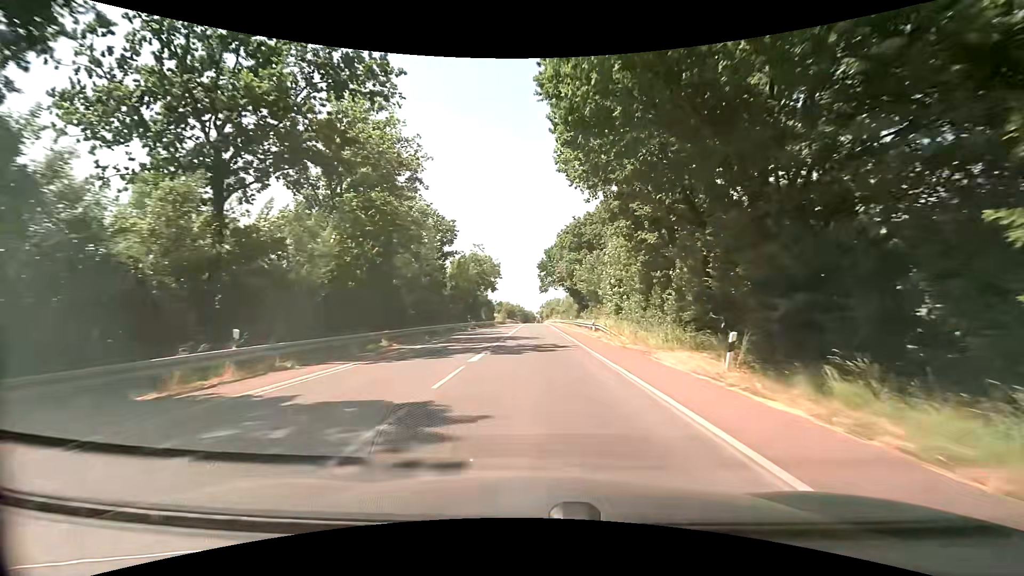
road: secondary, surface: asphalt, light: Day
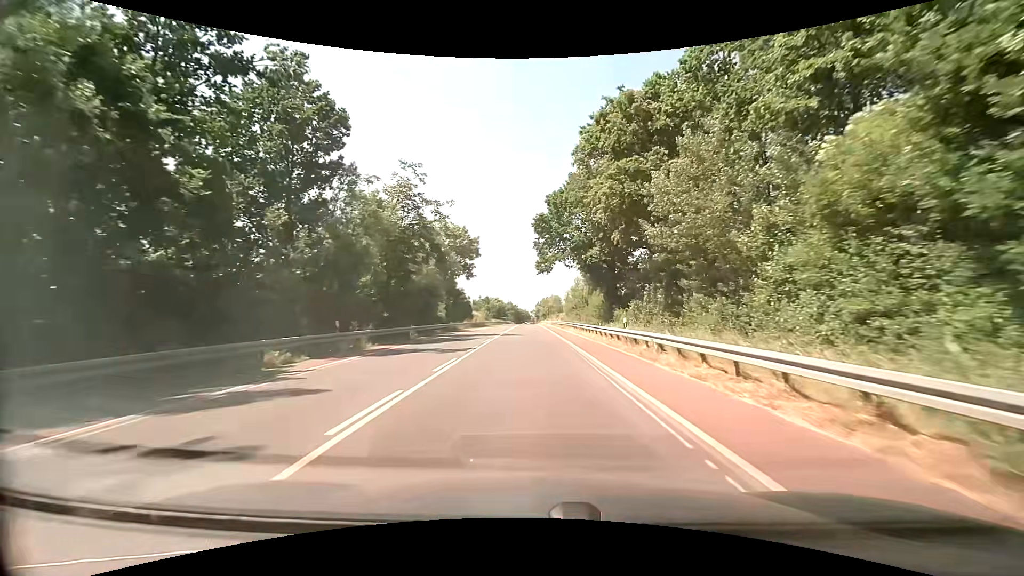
(-0.2, +40.3) m; 0°
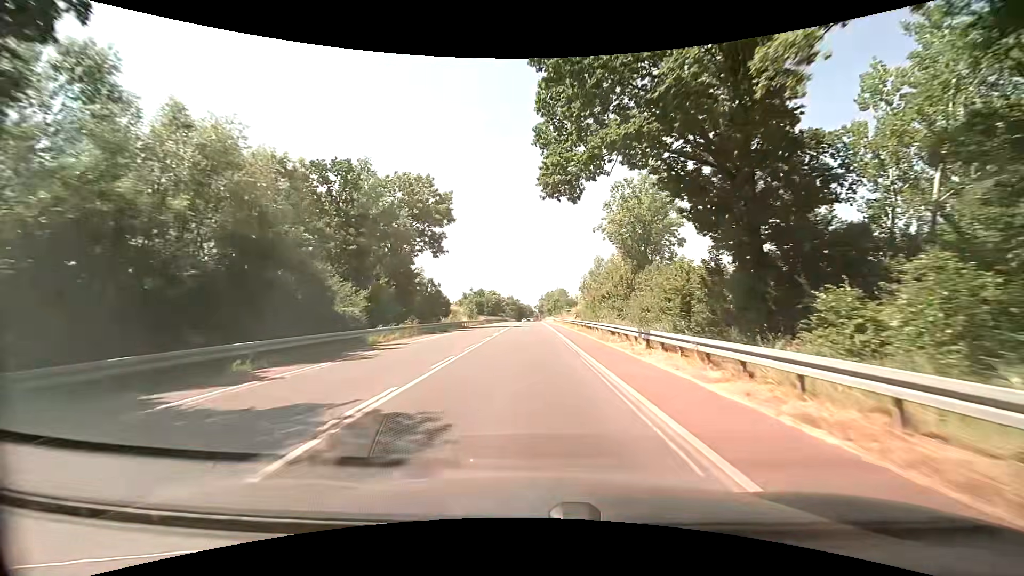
(+0.3, +31.0) m; 0°
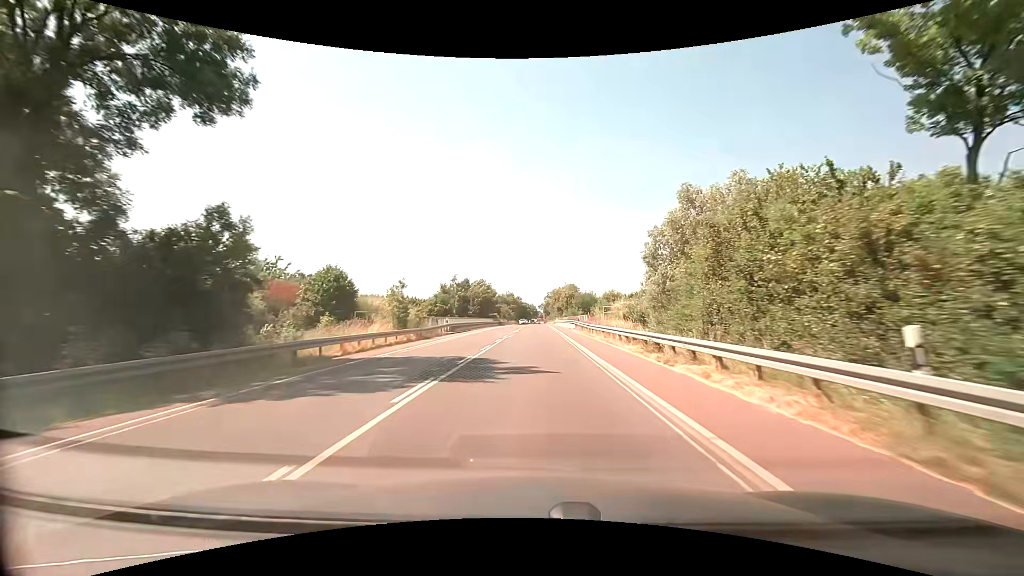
(-0.1, +42.2) m; 0°
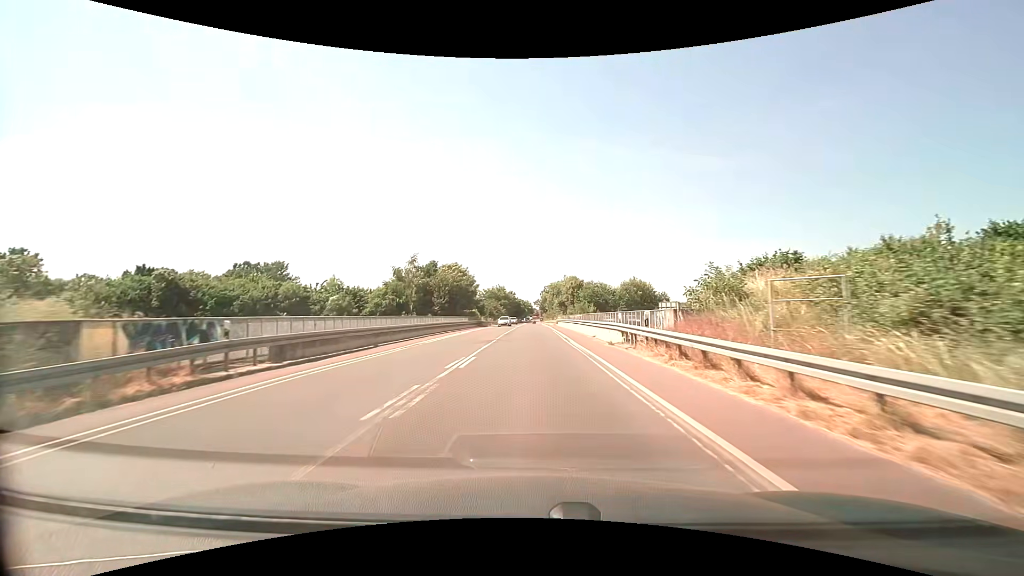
(+0.1, +31.8) m; +1°
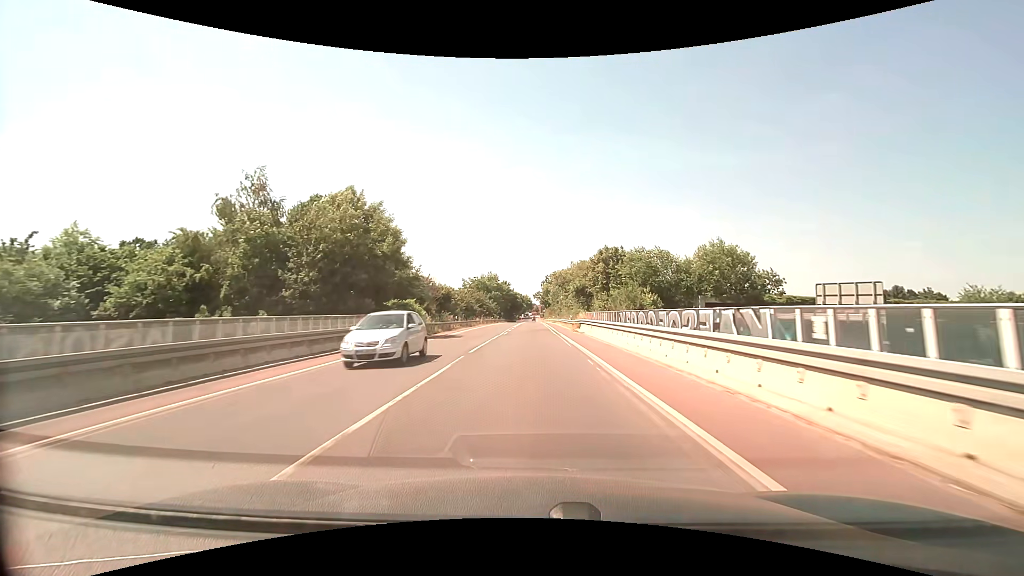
(-0.1, +42.1) m; 0°
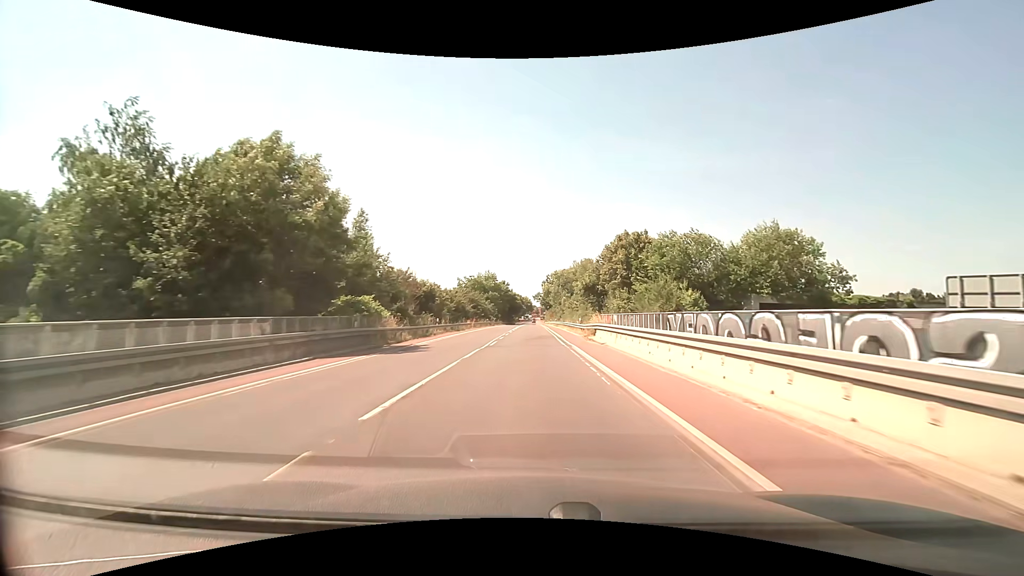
(0.0, +10.4) m; 0°
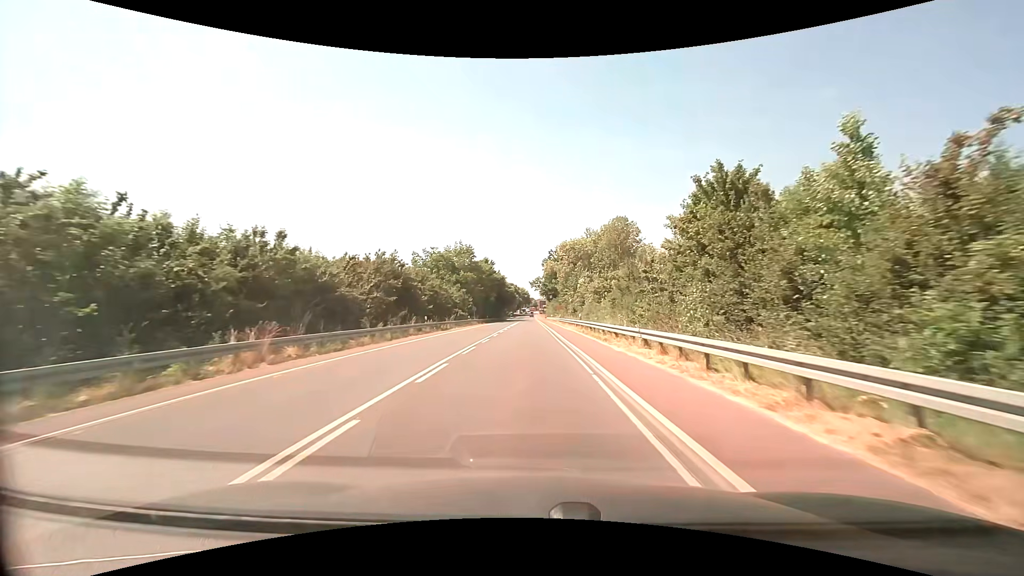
(0.0, +51.1) m; 0°
(0, +10) (0, +20) (0, +30) (0, +40) (0, +50) (-1, +60) (-1, +70) (-1, +80) (-1, +90) (-1, +100) m
